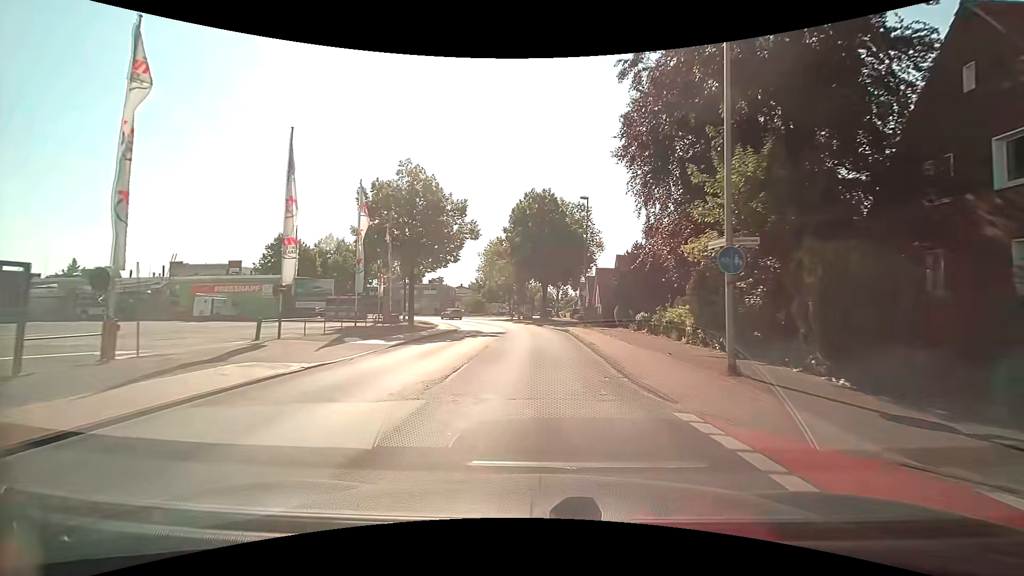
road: tertiary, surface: asphalt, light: Day
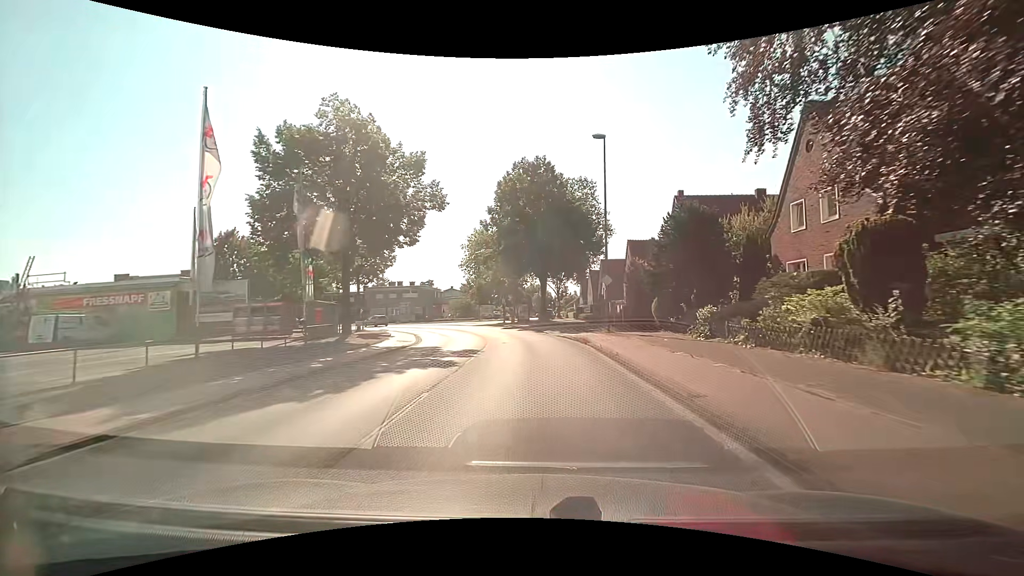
(+0.1, +13.5) m; -1°
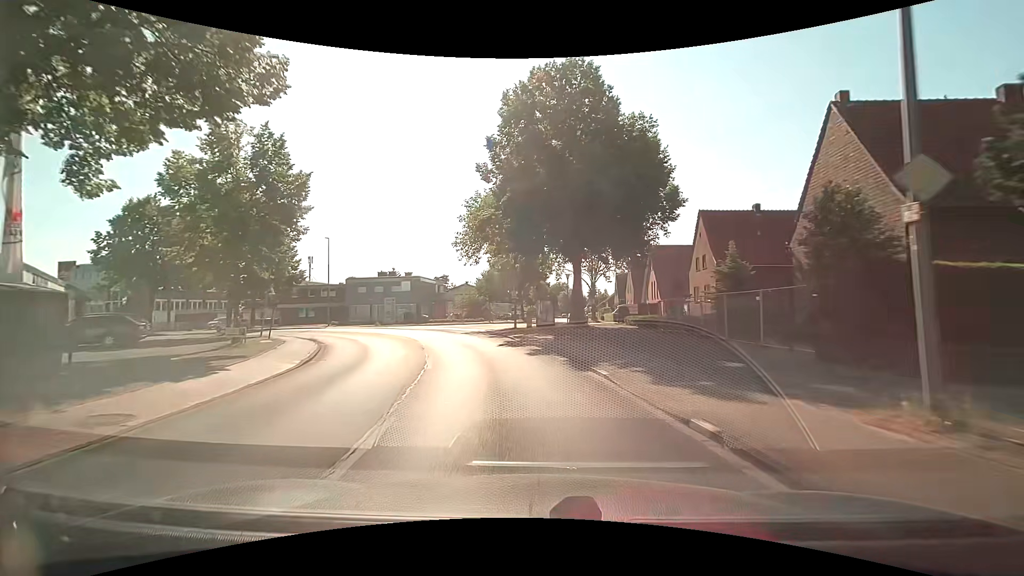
(+0.1, +19.6) m; -2°
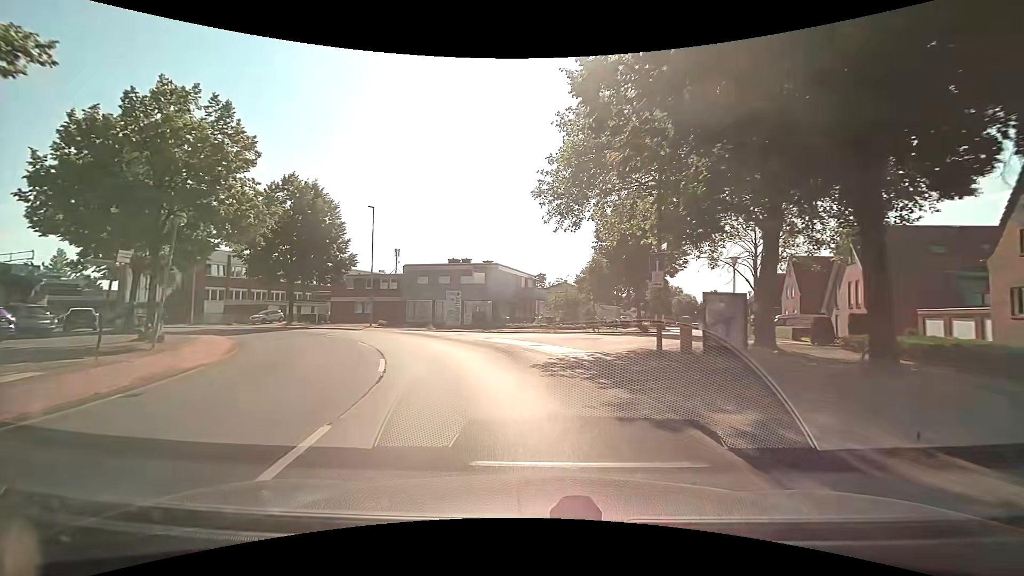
(-1.8, +18.9) m; -11°
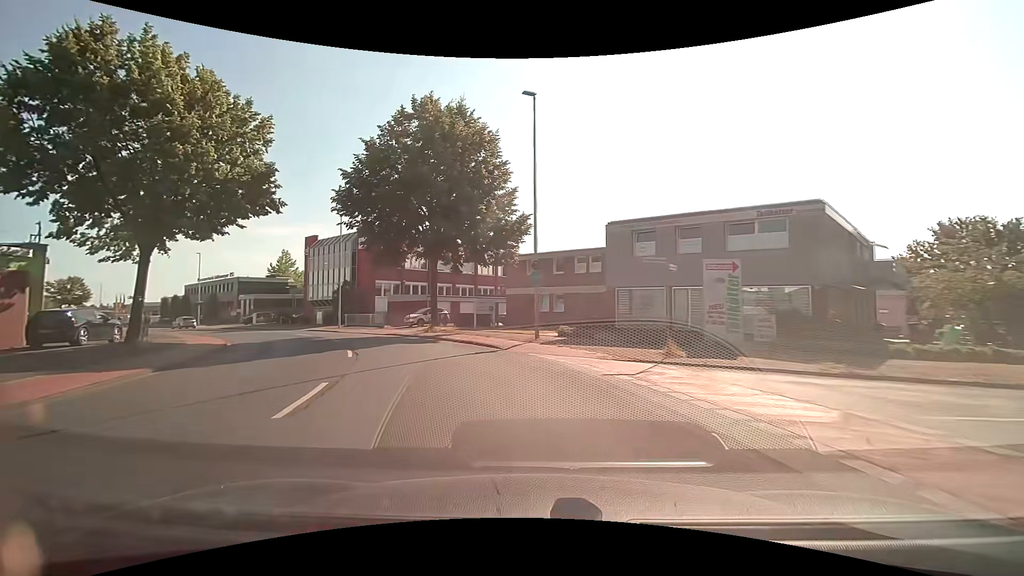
(-4.8, +23.7) m; -25°
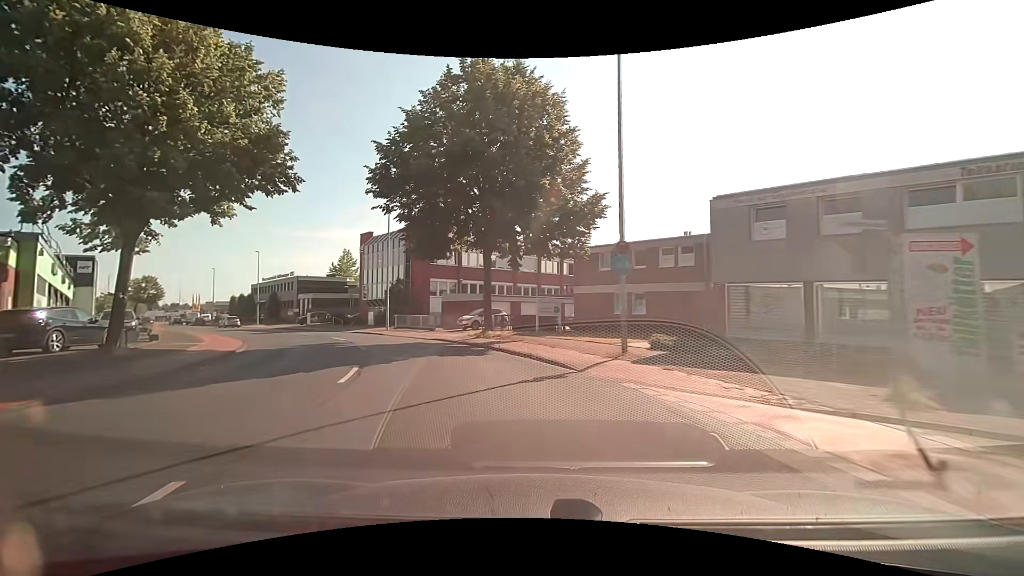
(-0.4, +5.9) m; -7°
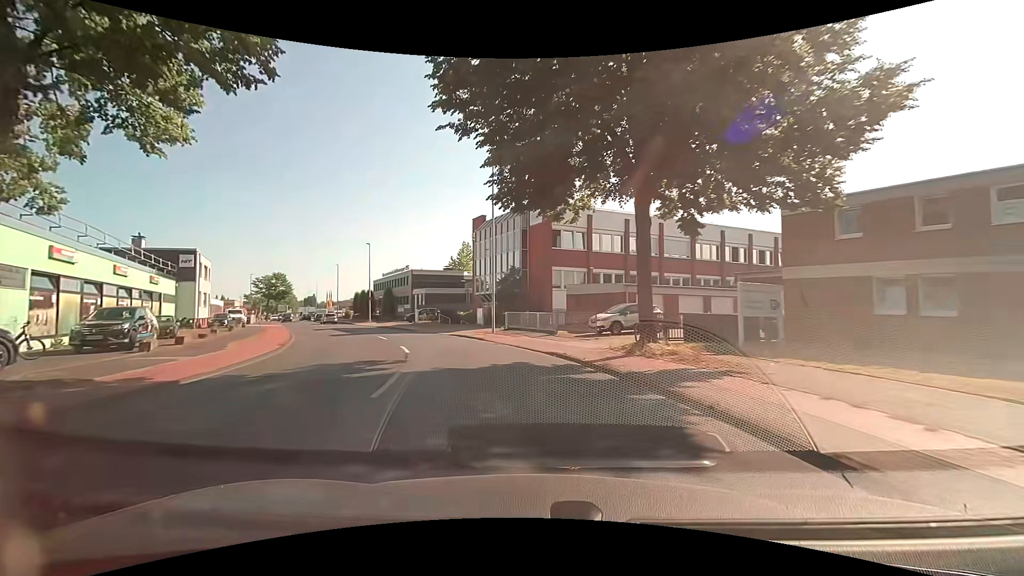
(-1.6, +11.7) m; -15°
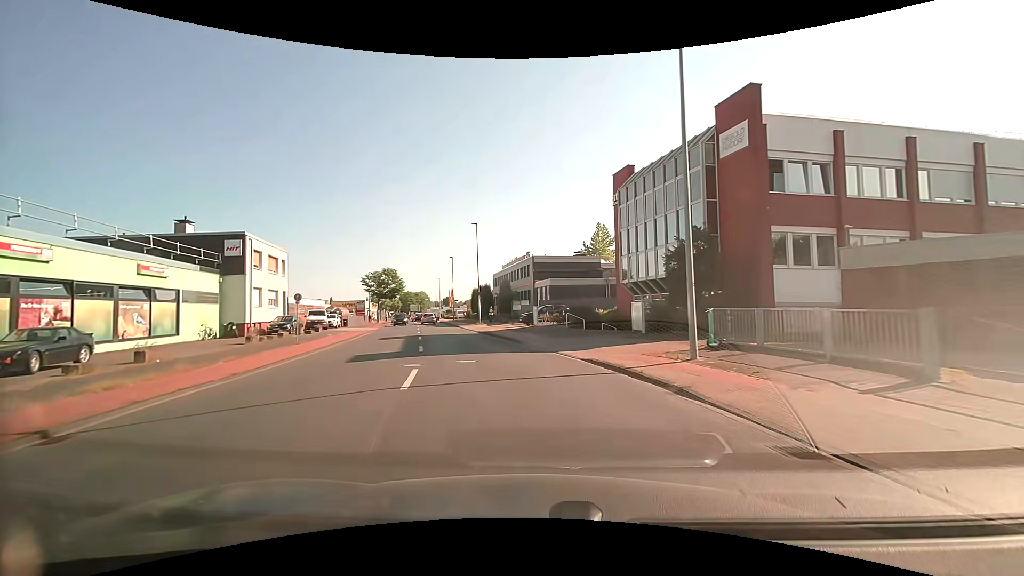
(-2.6, +17.3) m; -15°
(-1, +10) (-2, +20) (-4, +30) (-7, +39) (-9, +49) (-12, +59) (-14, +68) (-16, +78) (-19, +88) (-21, +98) m
